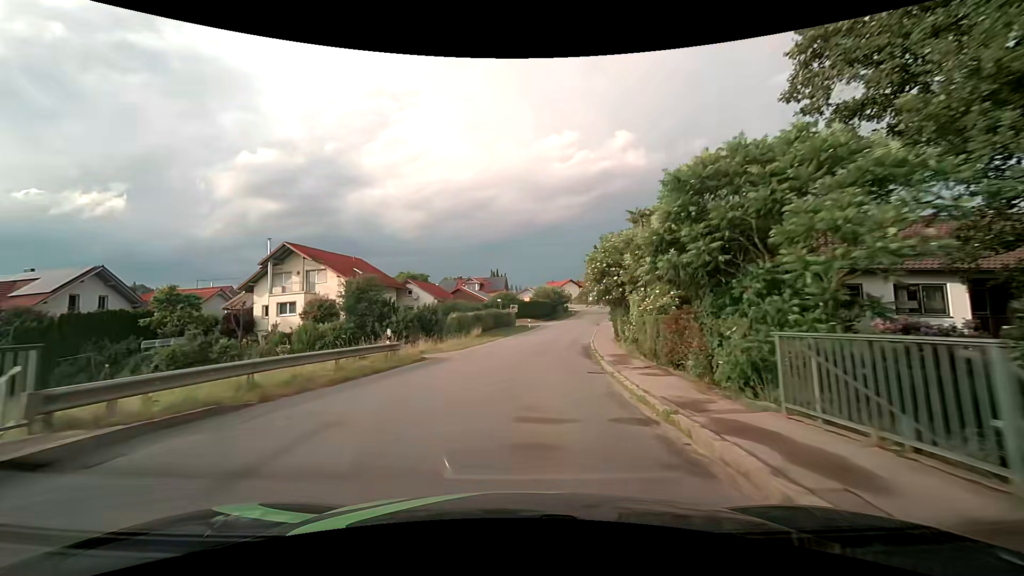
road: tertiary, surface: asphalt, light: Day
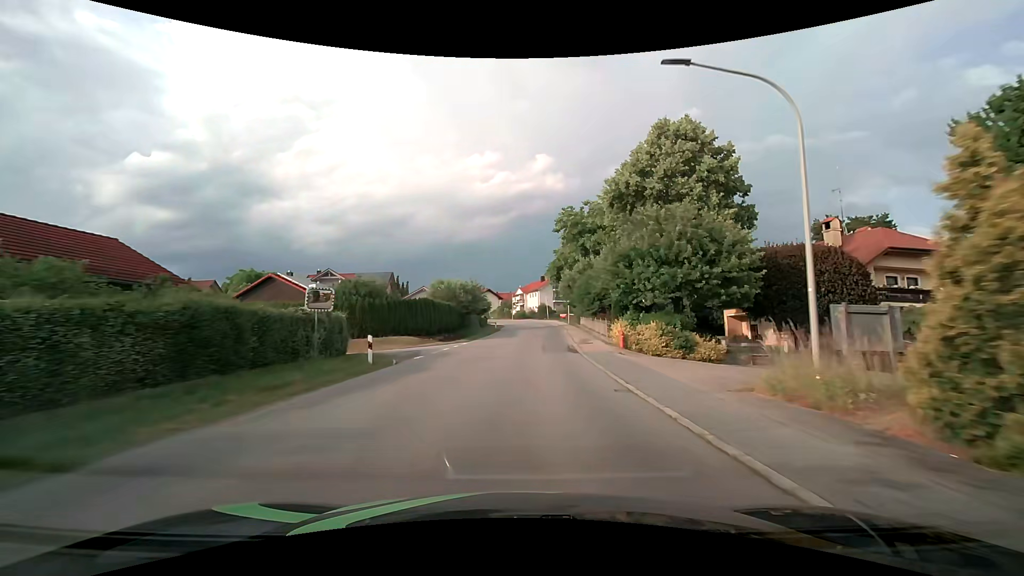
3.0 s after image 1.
(+3.0, +38.5) m; +10°
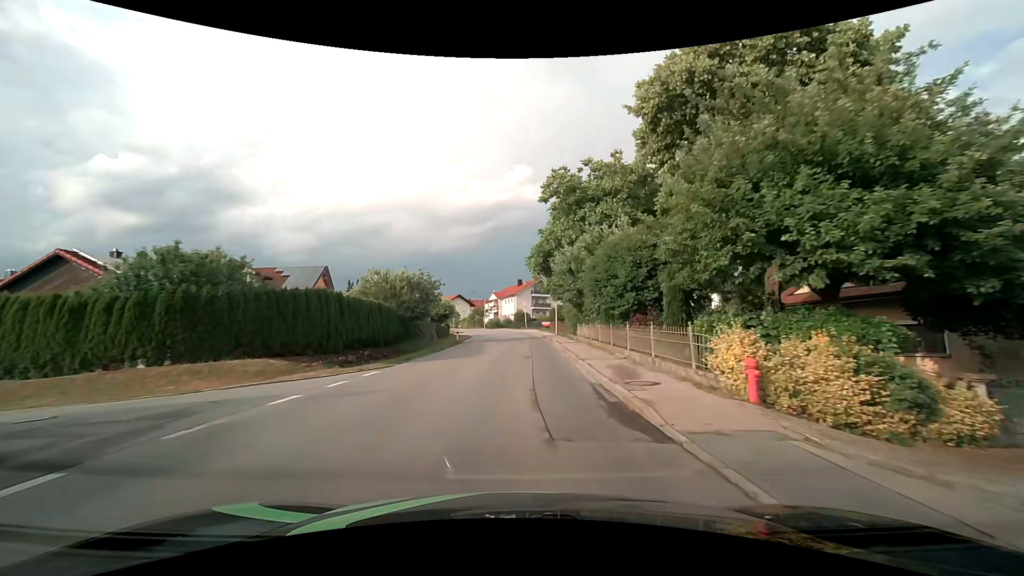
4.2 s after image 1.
(+0.4, +15.9) m; +3°
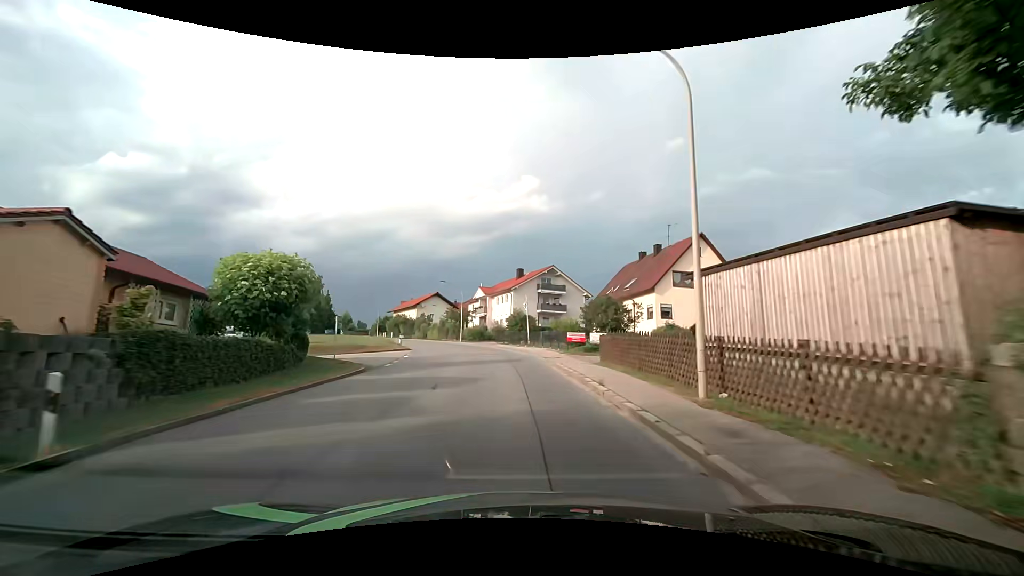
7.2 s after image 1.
(+0.5, +37.4) m; 0°
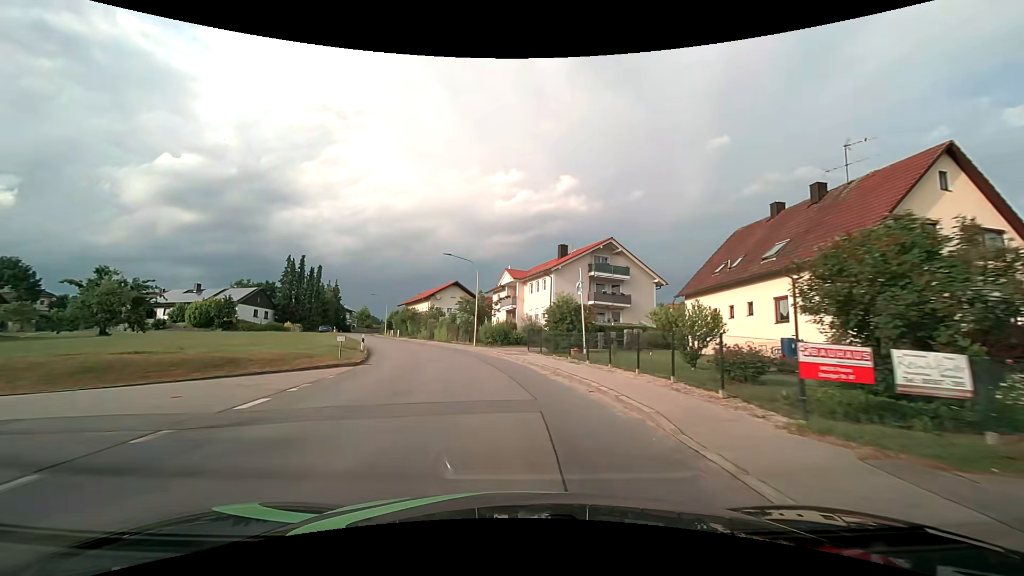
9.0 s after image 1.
(-0.6, +20.8) m; -4°
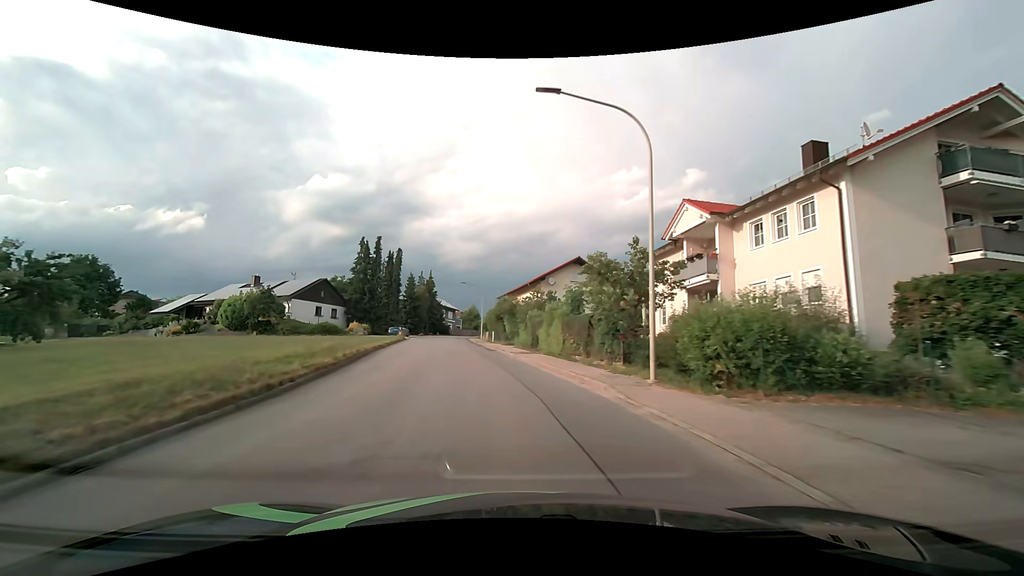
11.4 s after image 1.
(-3.2, +27.7) m; -14°
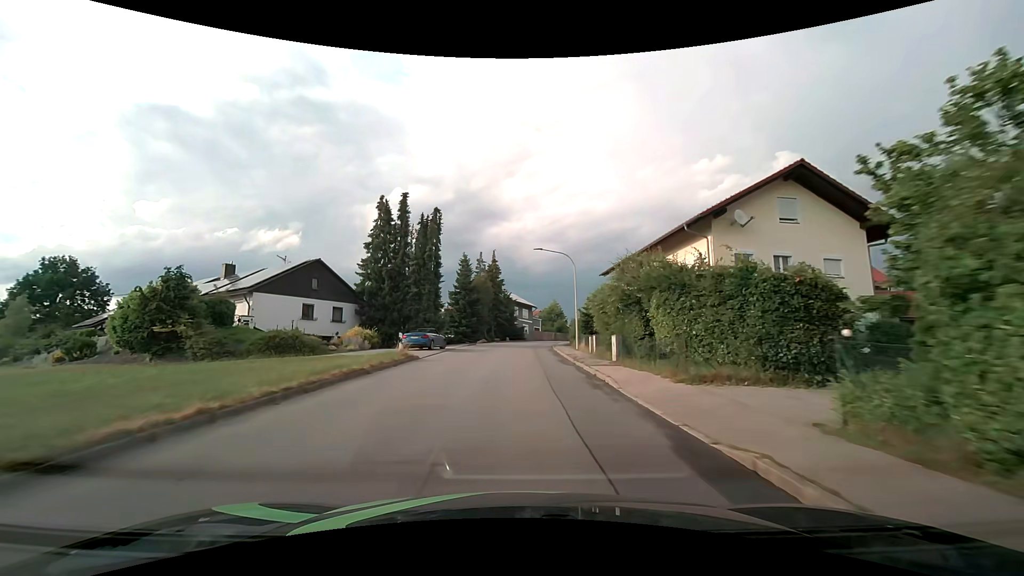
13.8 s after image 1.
(-3.0, +28.5) m; -10°
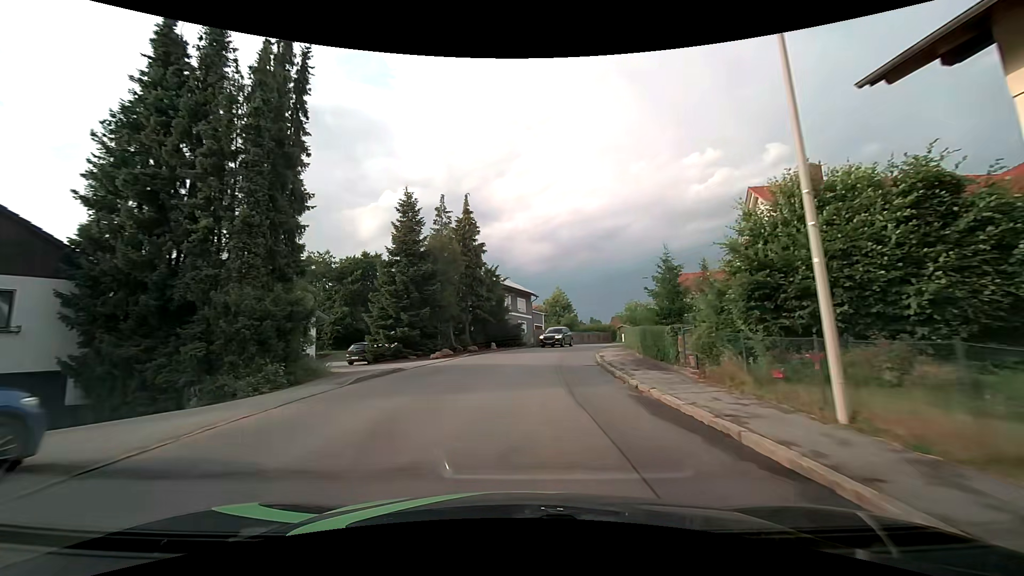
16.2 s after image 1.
(0.0, +28.5) m; +1°
(0, +10) (+1, +20) (+2, +30) (+5, +39) (+9, +49) (+13, +58) (+18, +67) (+23, +75) (+28, +84) (+34, +92) m
